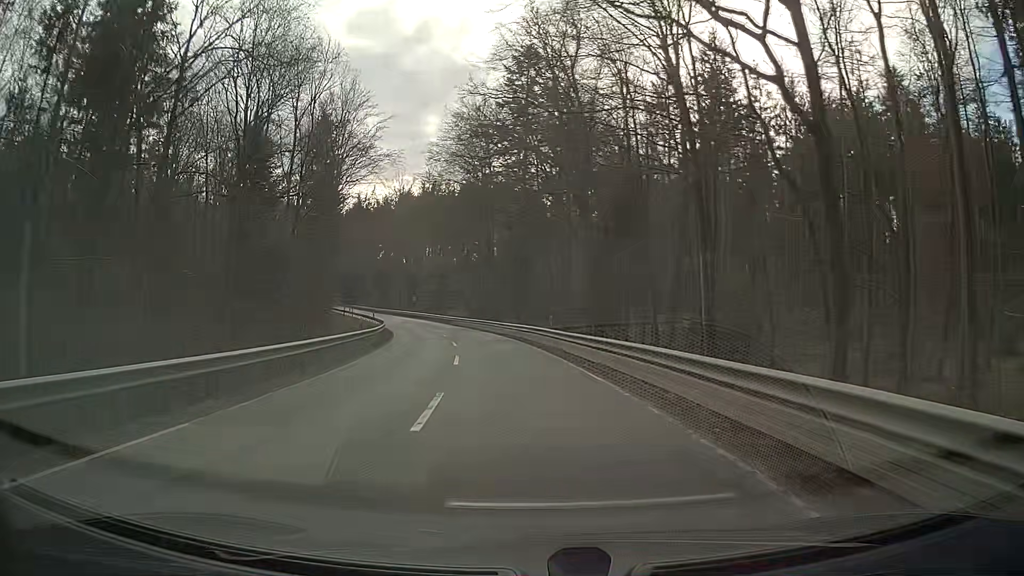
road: secondary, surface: asphalt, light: Day
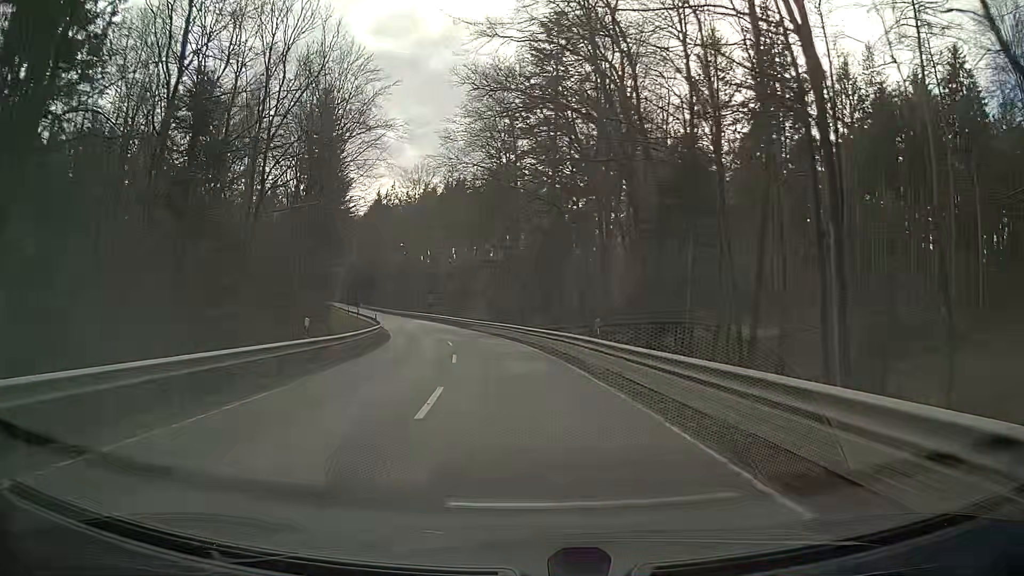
(-0.2, +9.9) m; -3°
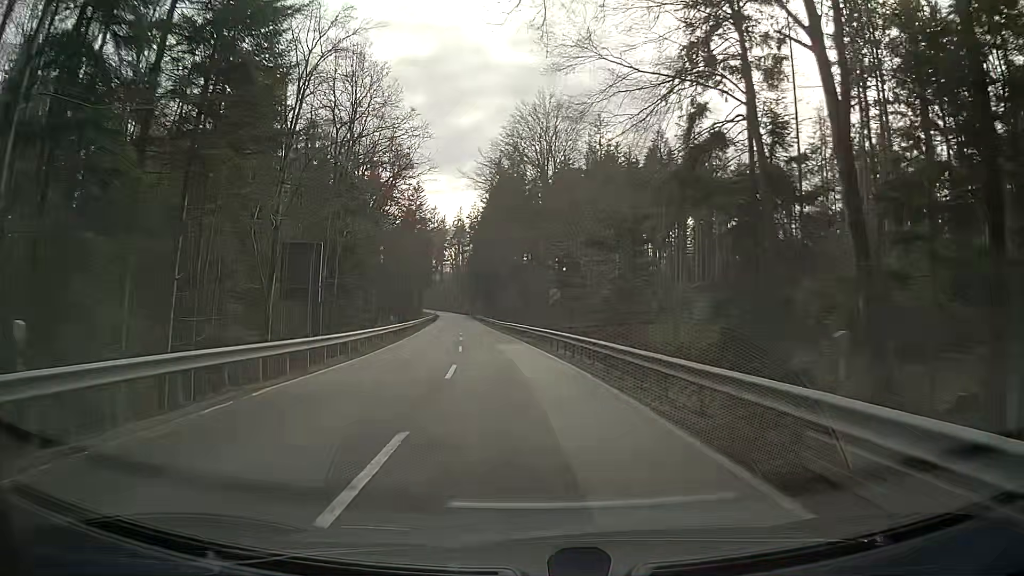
(-5.6, +48.6) m; -13°
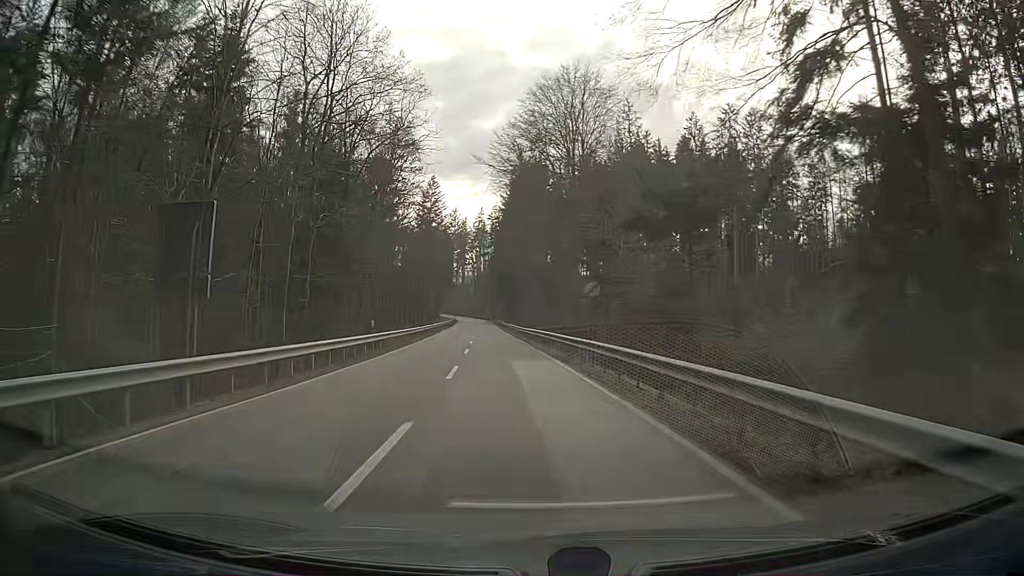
(-0.1, +9.9) m; -1°
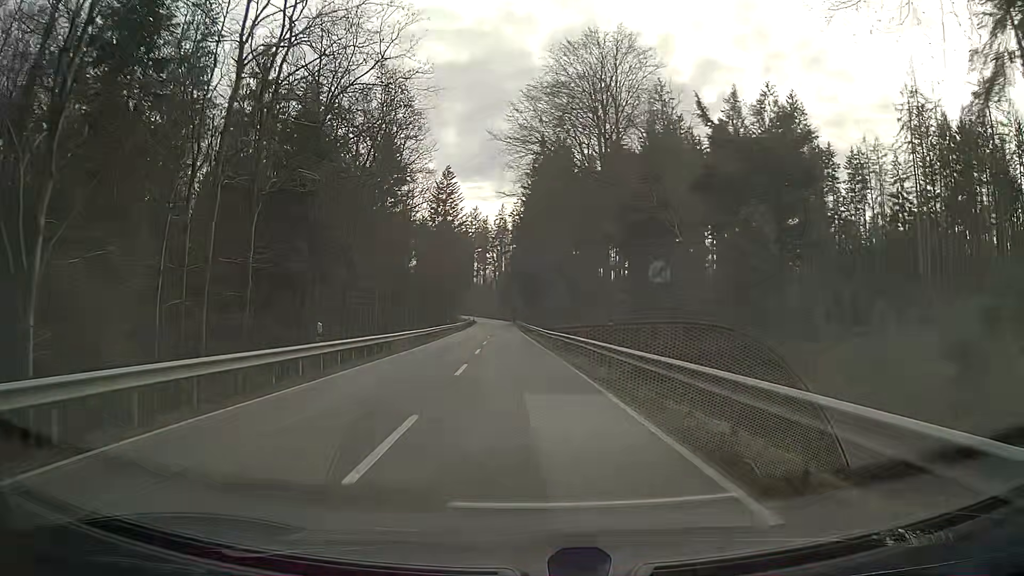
(-0.1, +10.0) m; -1°
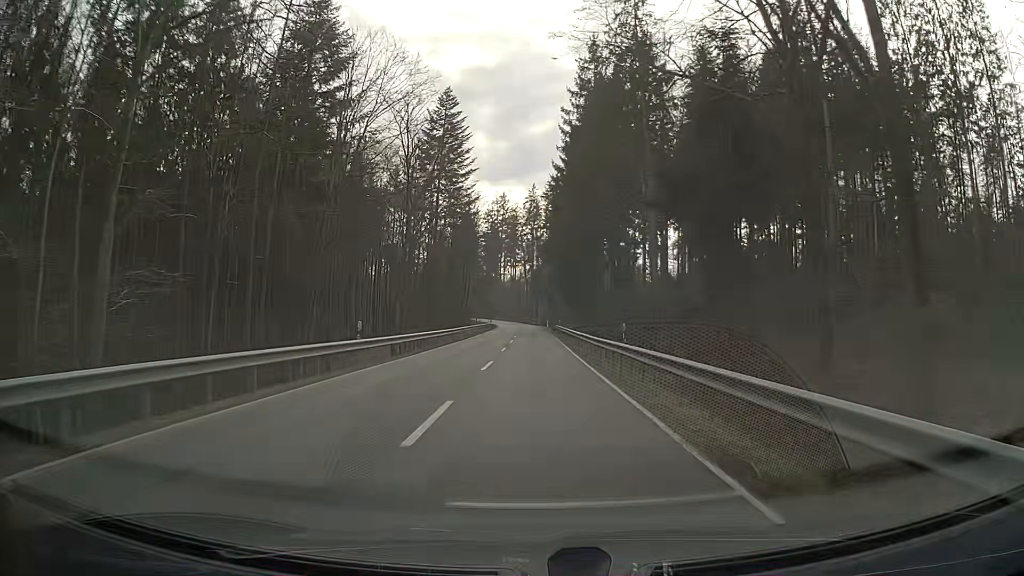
(-1.5, +42.7) m; -3°
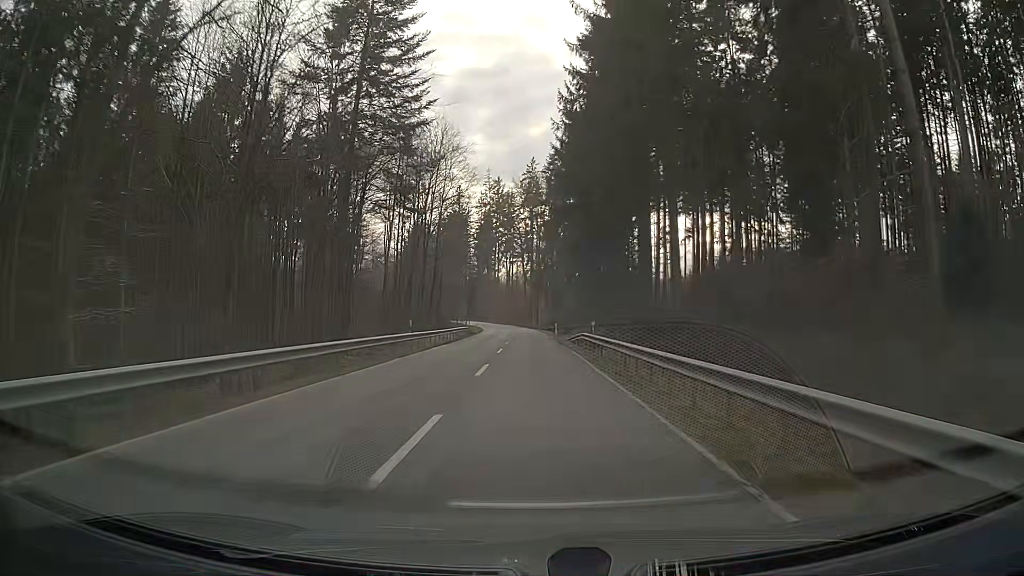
(0.0, +35.1) m; 0°
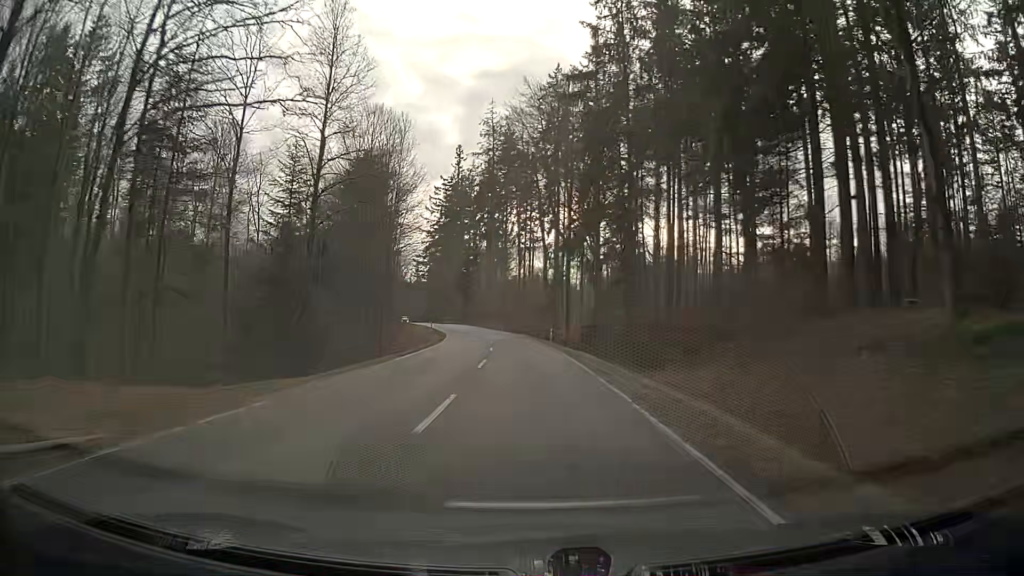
(-0.3, +63.0) m; -1°
